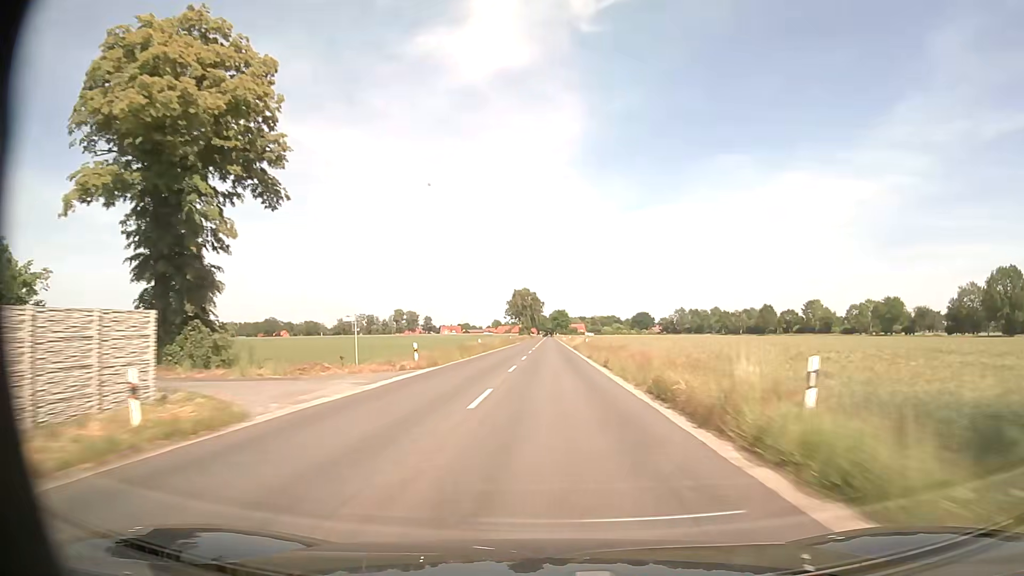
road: secondary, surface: asphalt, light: Day
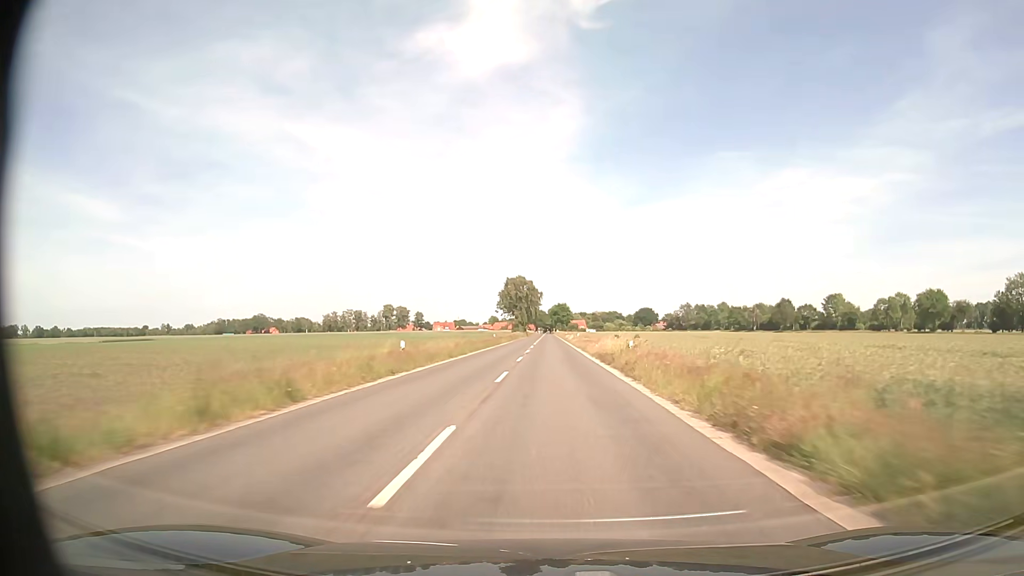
(0.0, +30.9) m; 0°
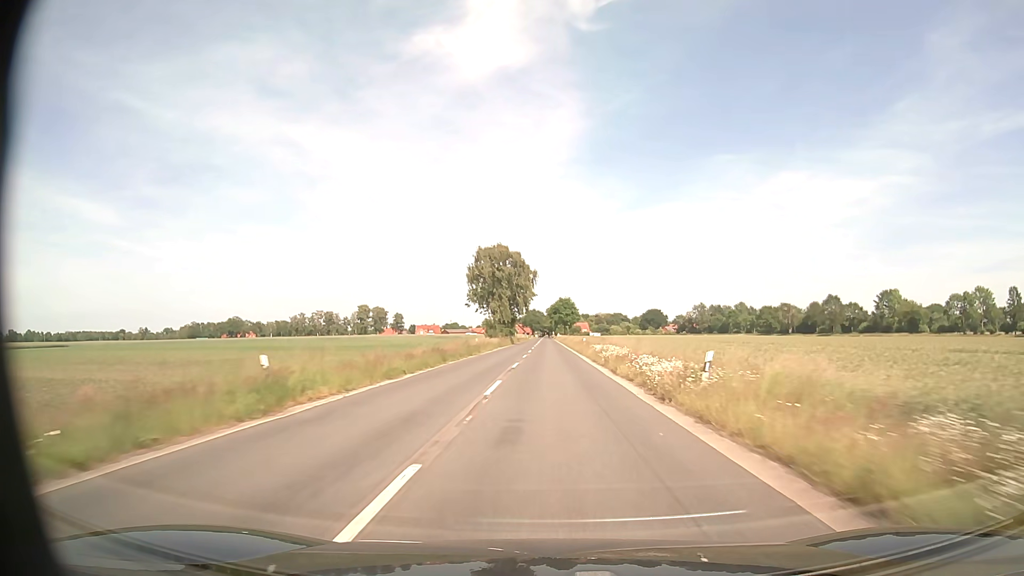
(+0.2, +62.3) m; 0°
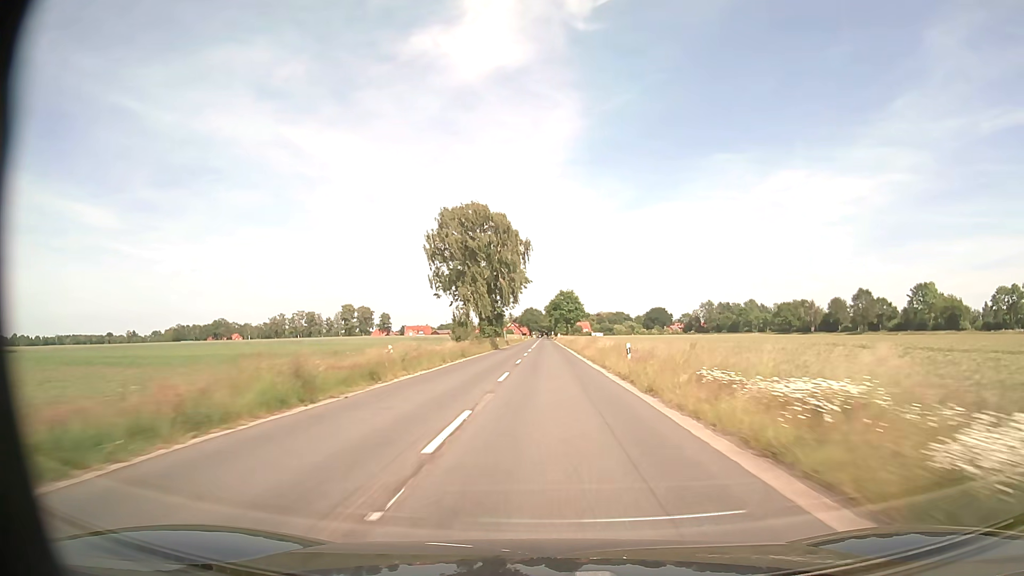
(0.0, +31.4) m; 0°
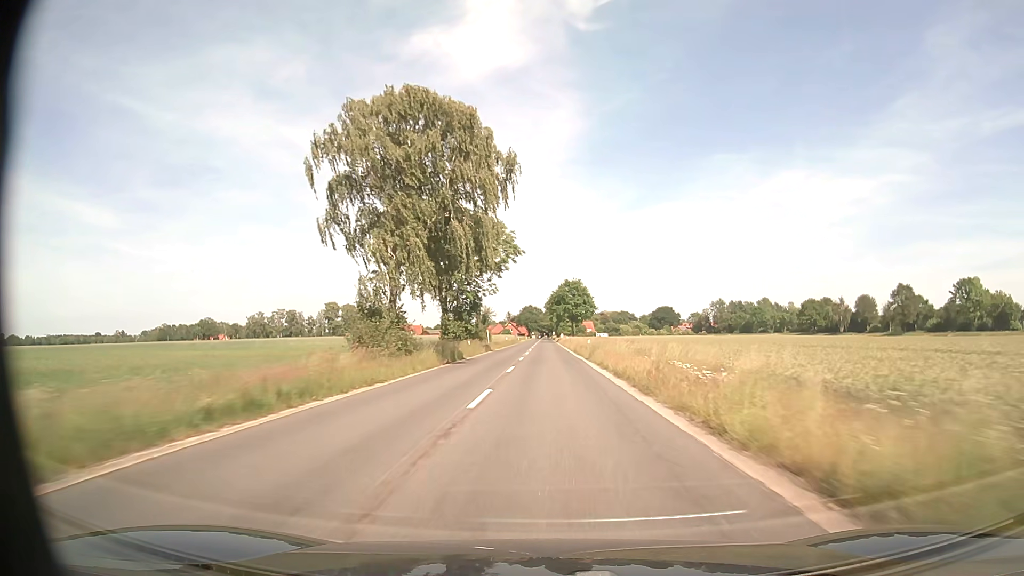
(0.0, +31.5) m; 0°
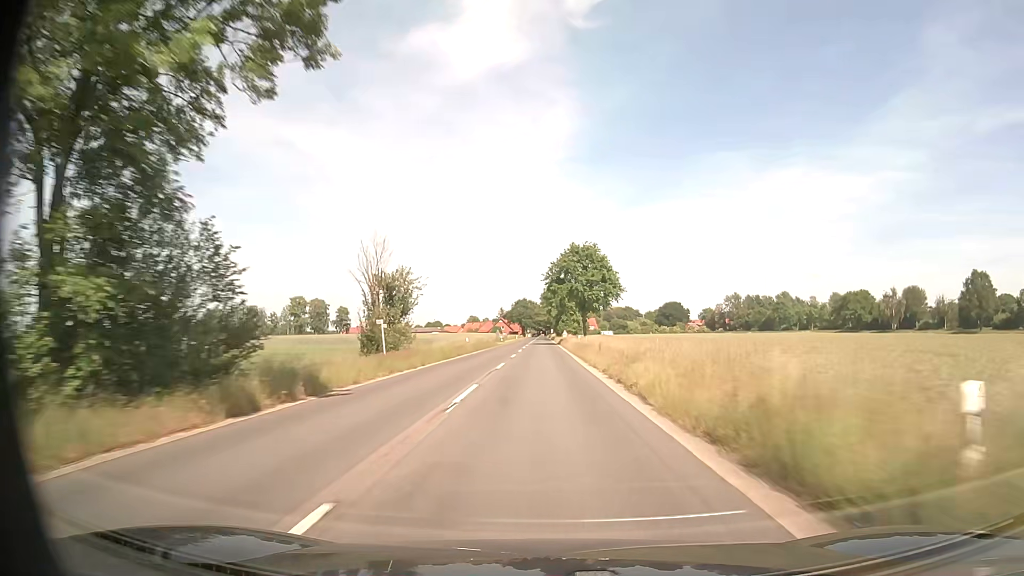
(+0.2, +47.3) m; 0°
(0, +10) (0, +20) (0, +30) (0, +40) (0, +50) (0, +60) (0, +70) (-1, +80) (-1, +90) (-1, +100) m
